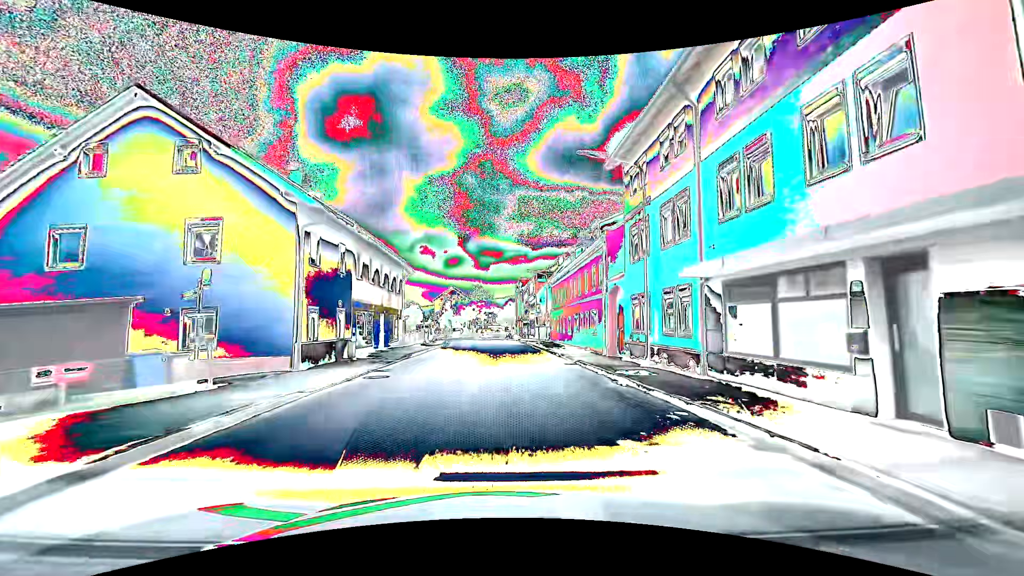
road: tertiary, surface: asphalt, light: Day
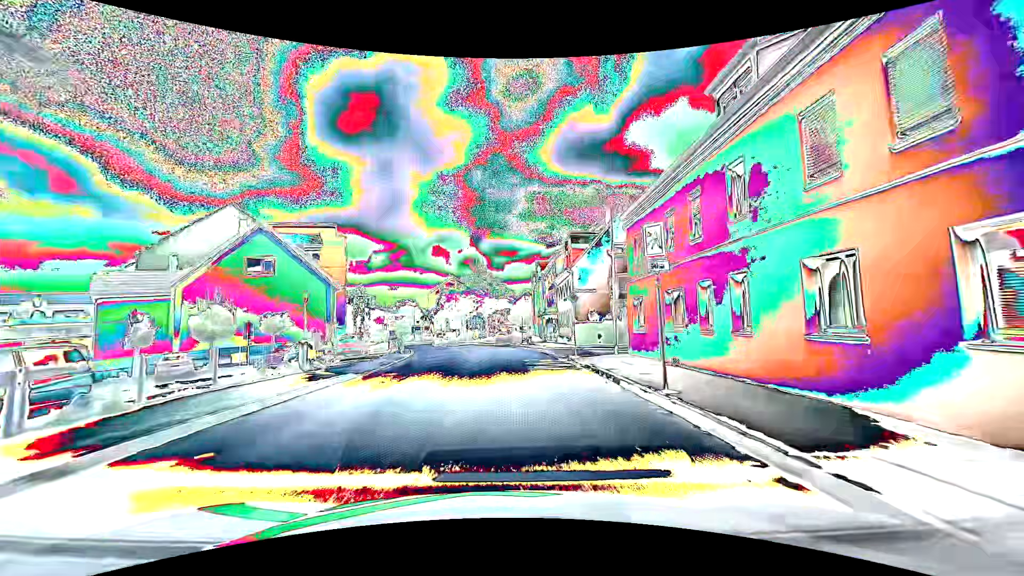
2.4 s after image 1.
(-0.2, +30.4) m; -1°
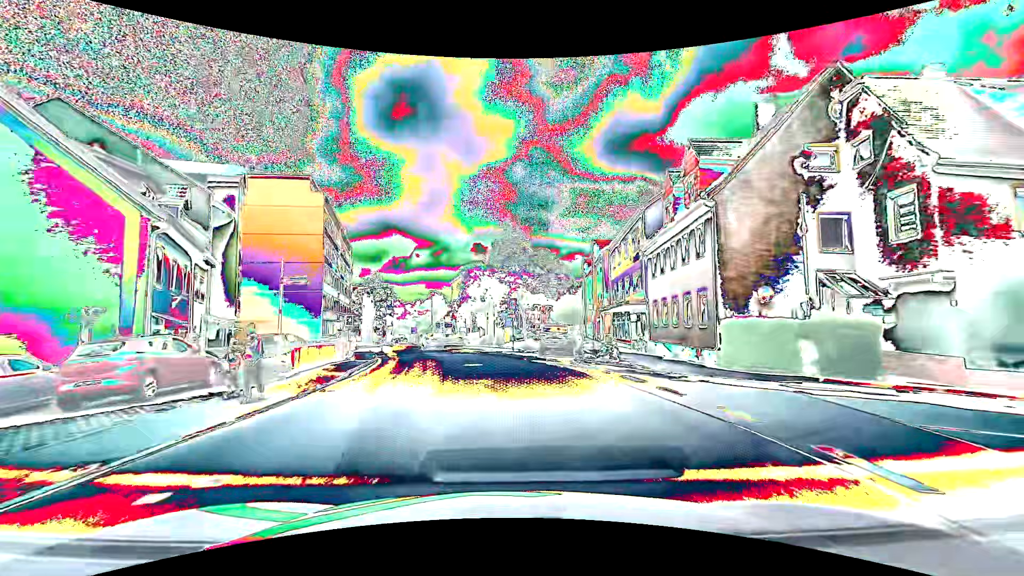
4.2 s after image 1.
(-0.9, +22.8) m; -5°
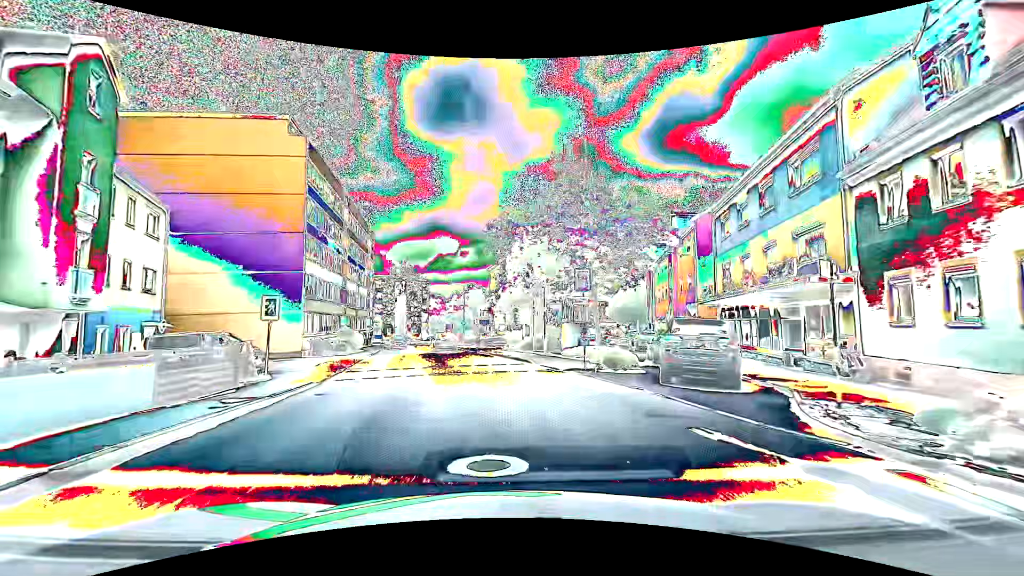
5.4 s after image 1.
(-0.5, +15.2) m; -4°
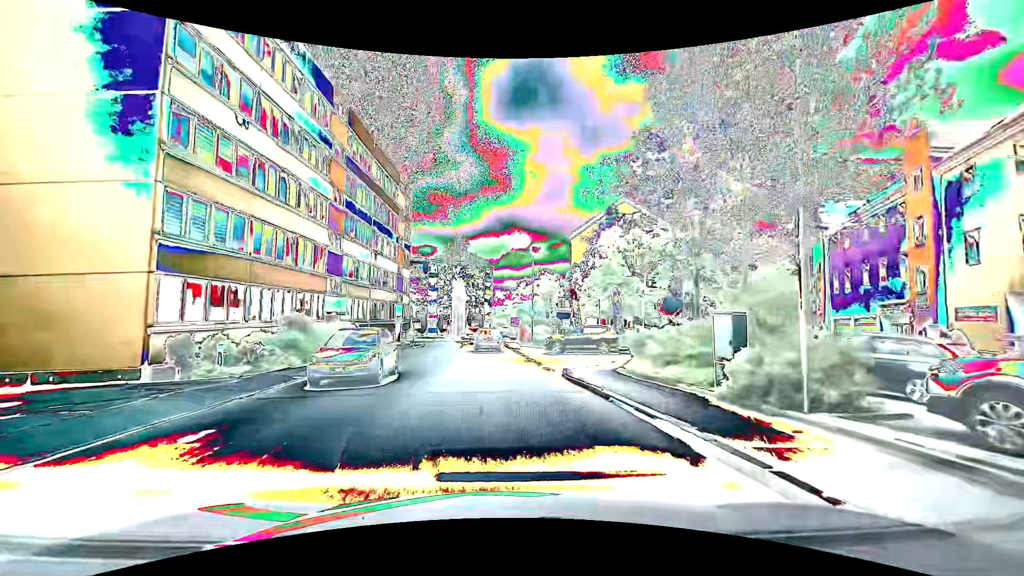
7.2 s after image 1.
(-1.6, +21.7) m; -9°
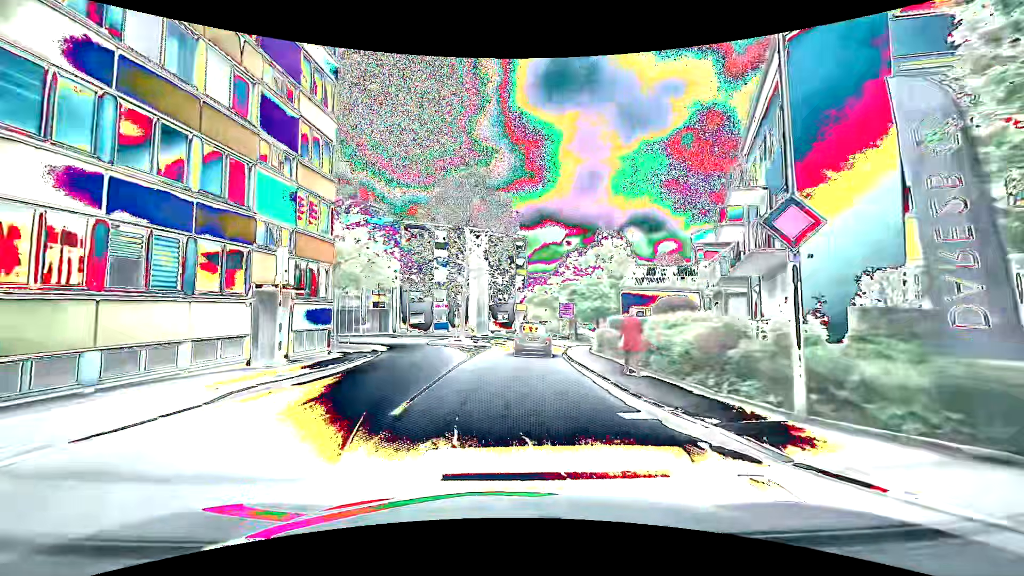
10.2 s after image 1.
(-1.2, +32.0) m; -3°
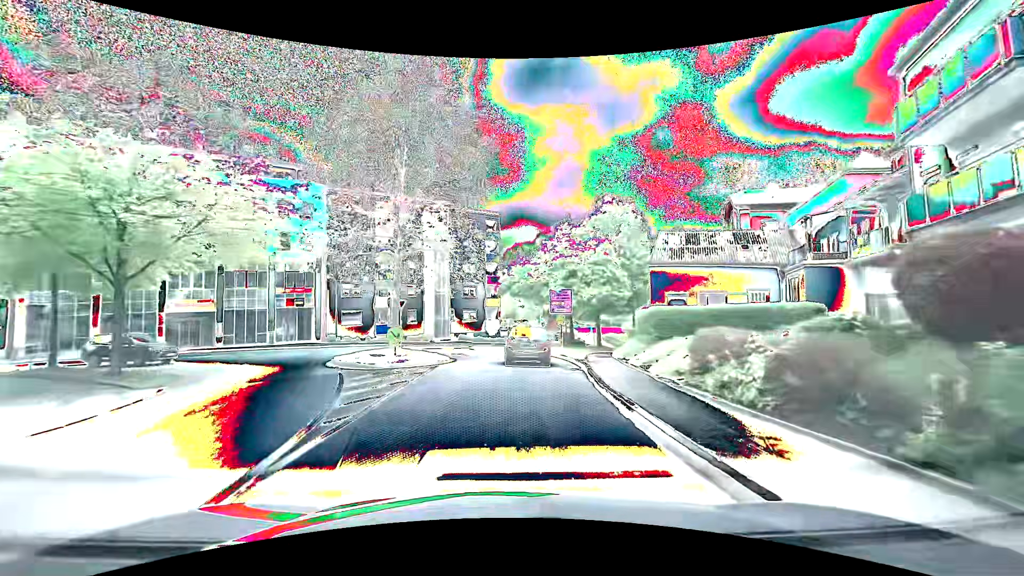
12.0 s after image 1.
(+0.2, +16.9) m; +2°
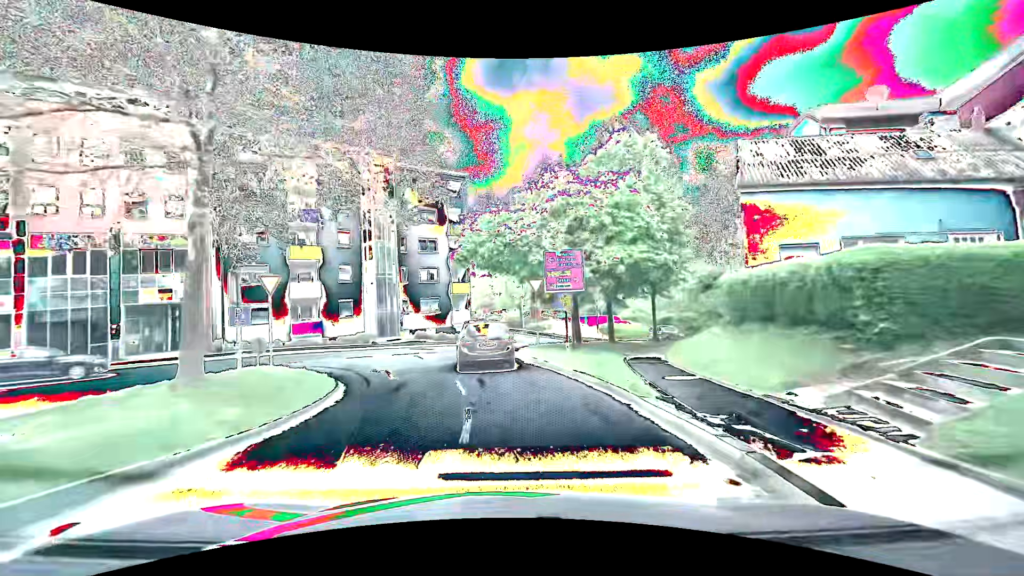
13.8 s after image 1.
(+0.4, +14.2) m; +3°
